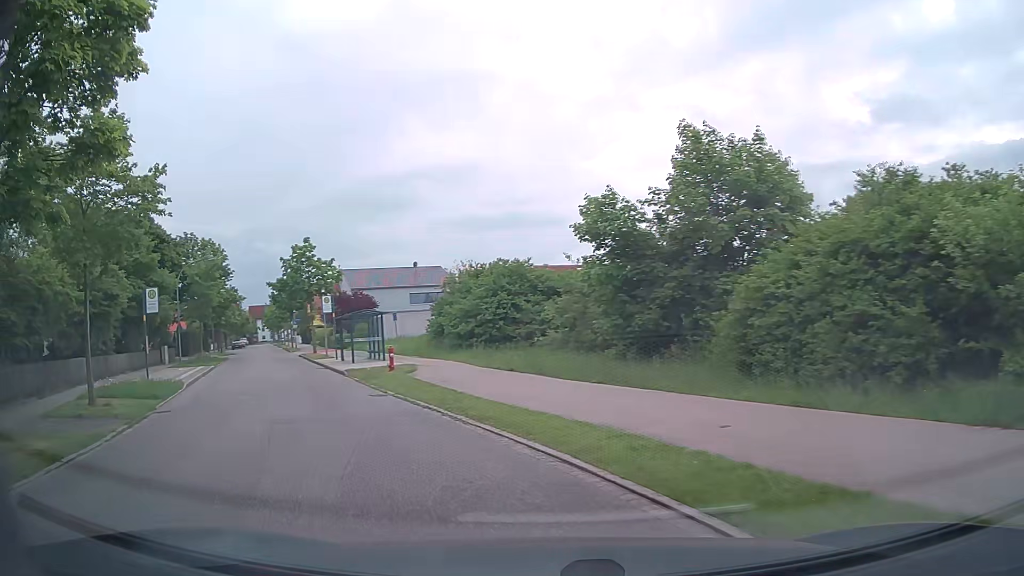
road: residential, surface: asphalt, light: Day
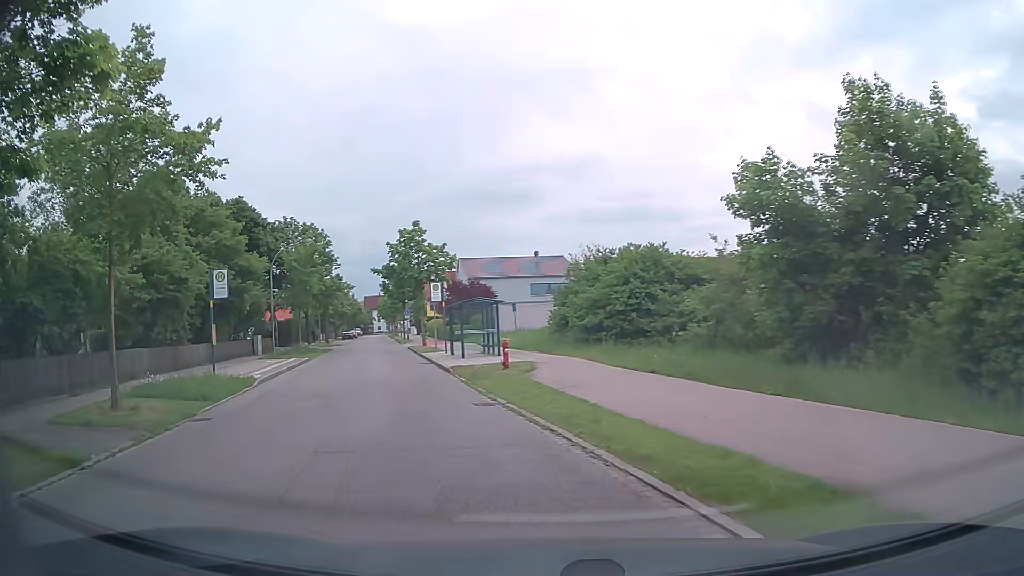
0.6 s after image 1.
(-0.4, +3.8) m; -10°
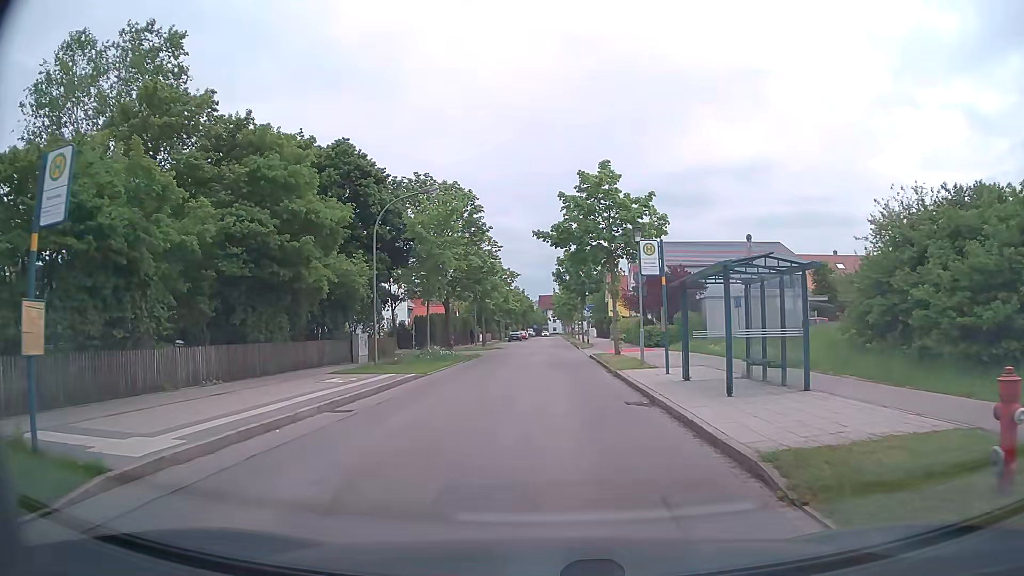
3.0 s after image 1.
(-3.0, +15.5) m; -15°
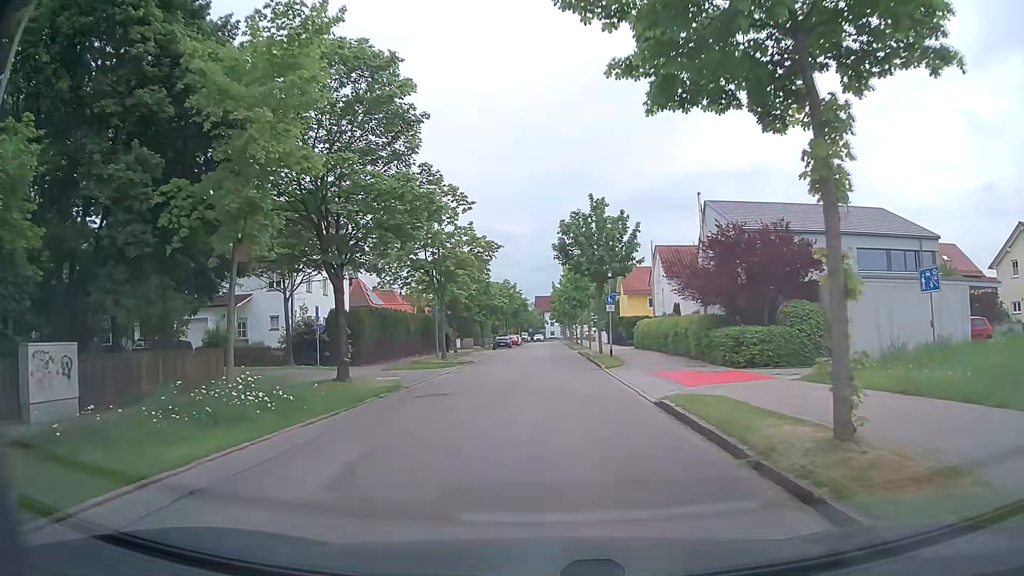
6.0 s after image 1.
(+0.2, +21.0) m; +1°
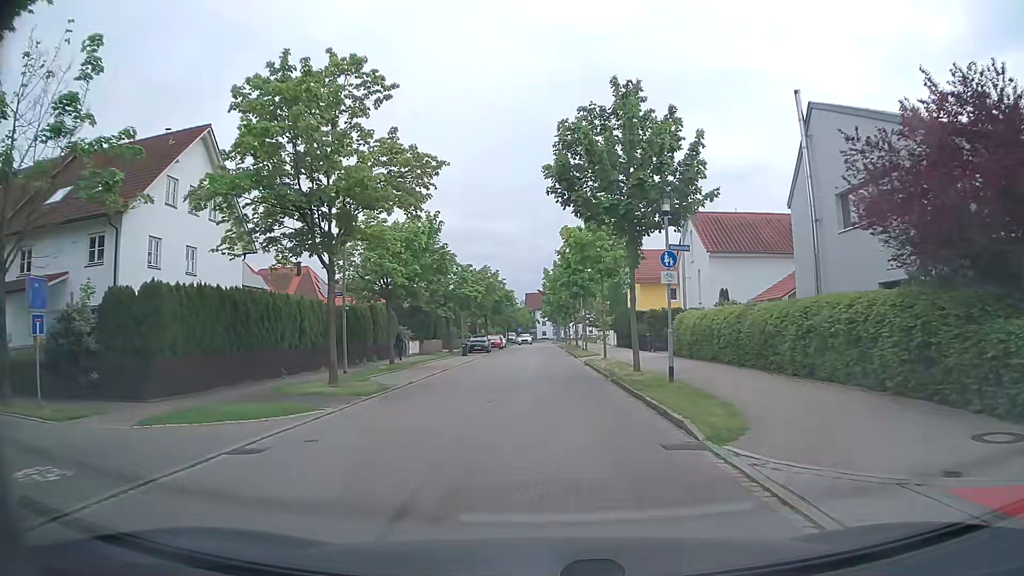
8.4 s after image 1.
(+0.2, +18.0) m; +1°
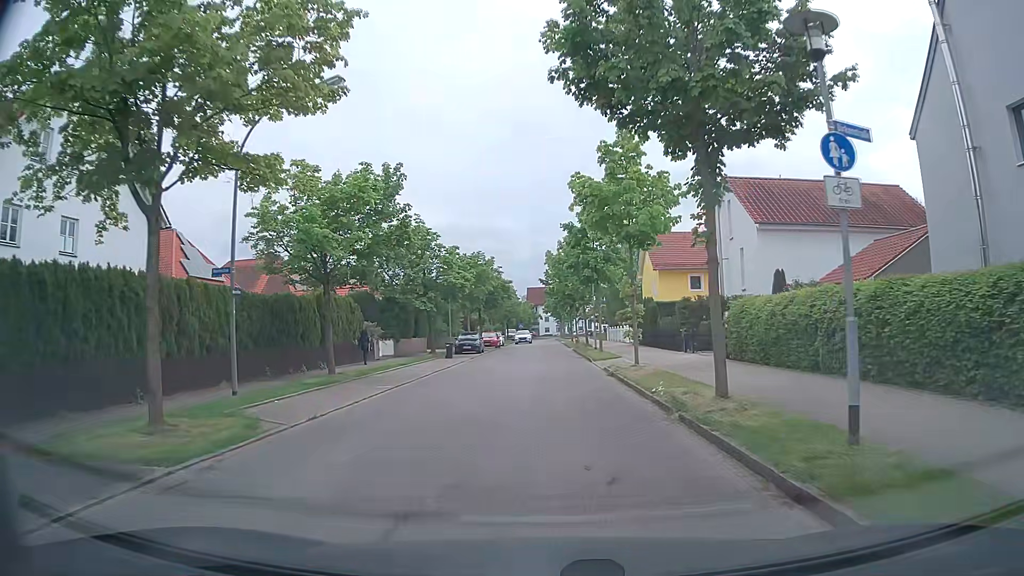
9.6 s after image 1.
(-0.1, +9.4) m; -1°
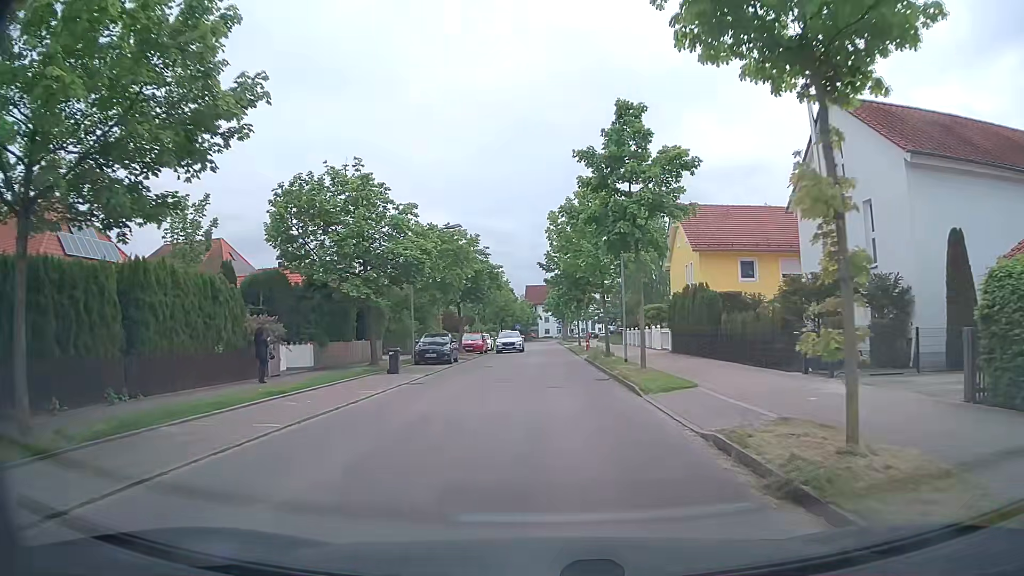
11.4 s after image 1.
(0.0, +14.4) m; 0°
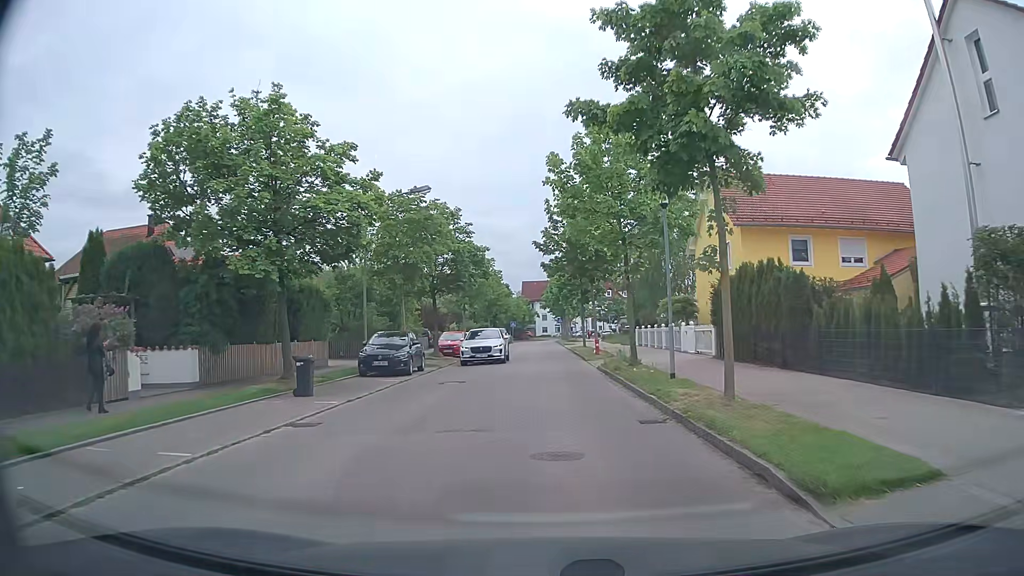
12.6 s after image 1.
(+0.1, +9.2) m; +1°
(0, +10) (0, +20) (0, +30) (0, +40) (0, +50) (0, +60) (0, +70) (0, +80) (0, +90) (0, +100) m
